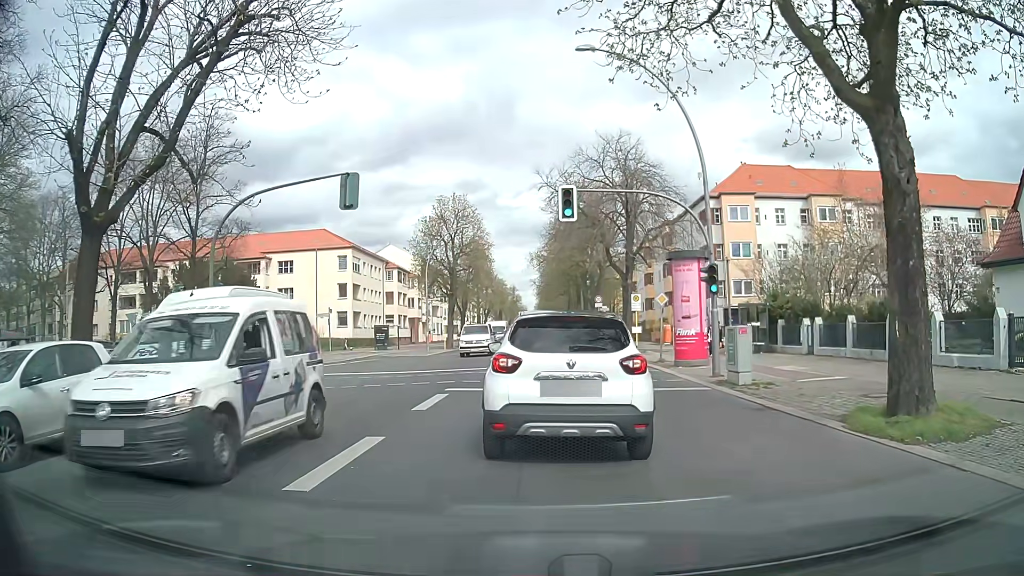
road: secondary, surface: asphalt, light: Day
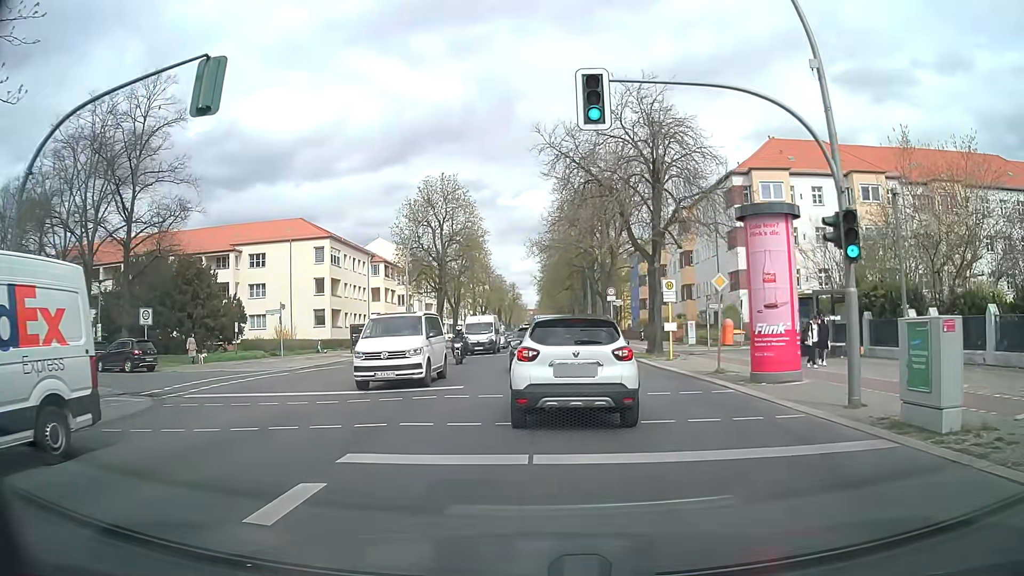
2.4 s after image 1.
(-0.3, +9.2) m; -1°
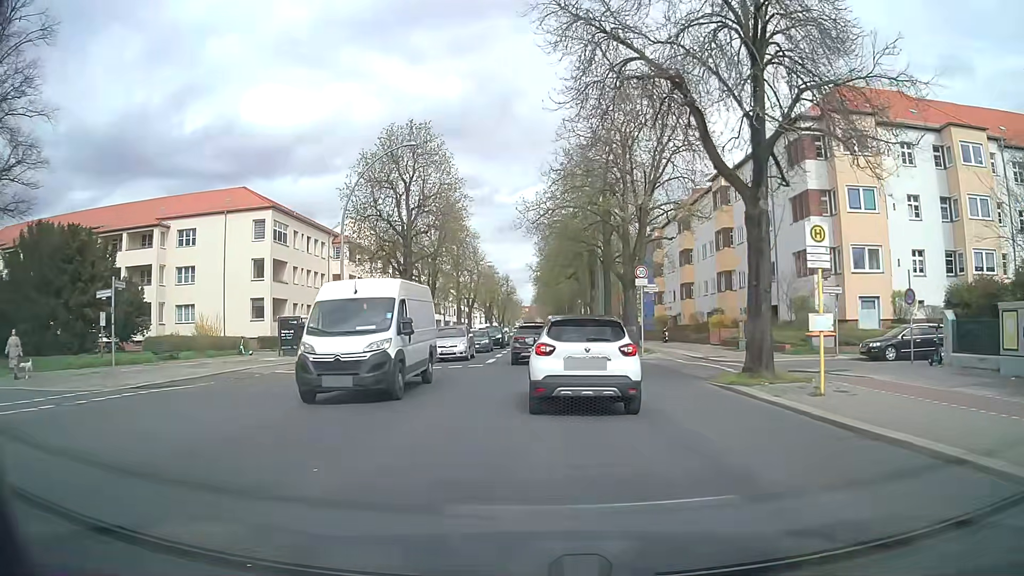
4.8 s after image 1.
(-0.3, +15.3) m; -1°
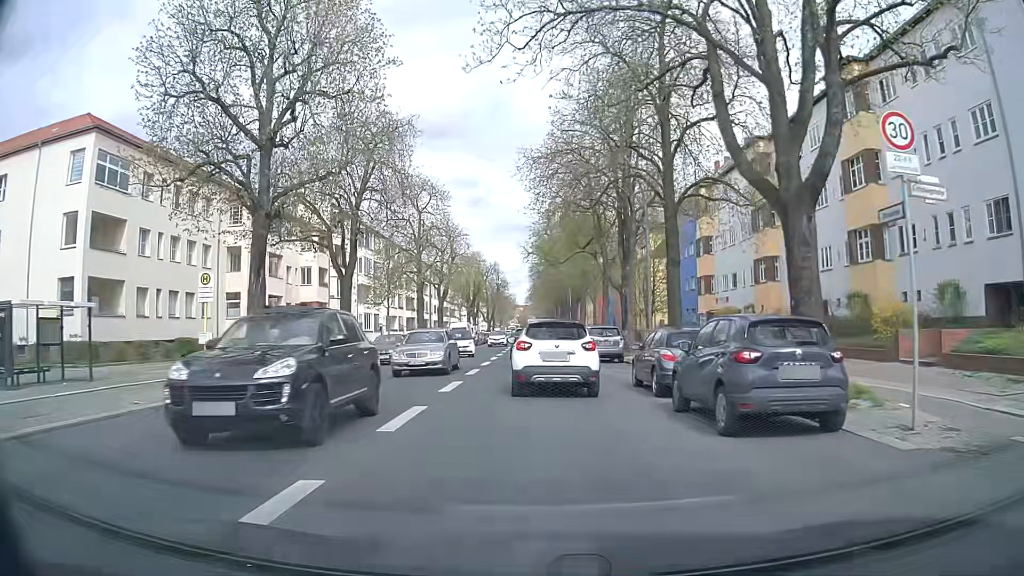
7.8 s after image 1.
(+0.1, +24.8) m; +1°
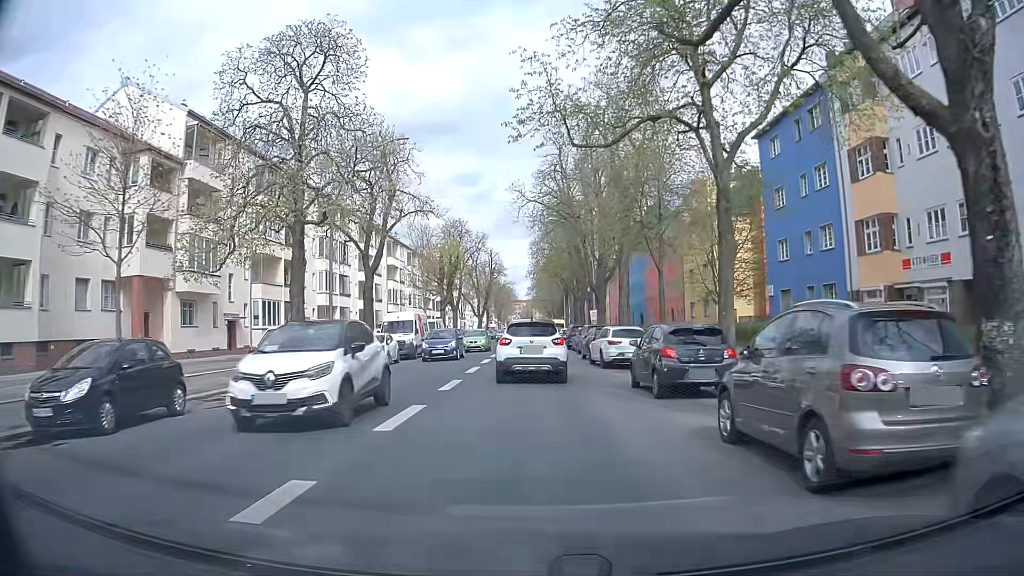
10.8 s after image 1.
(-0.2, +30.2) m; -1°
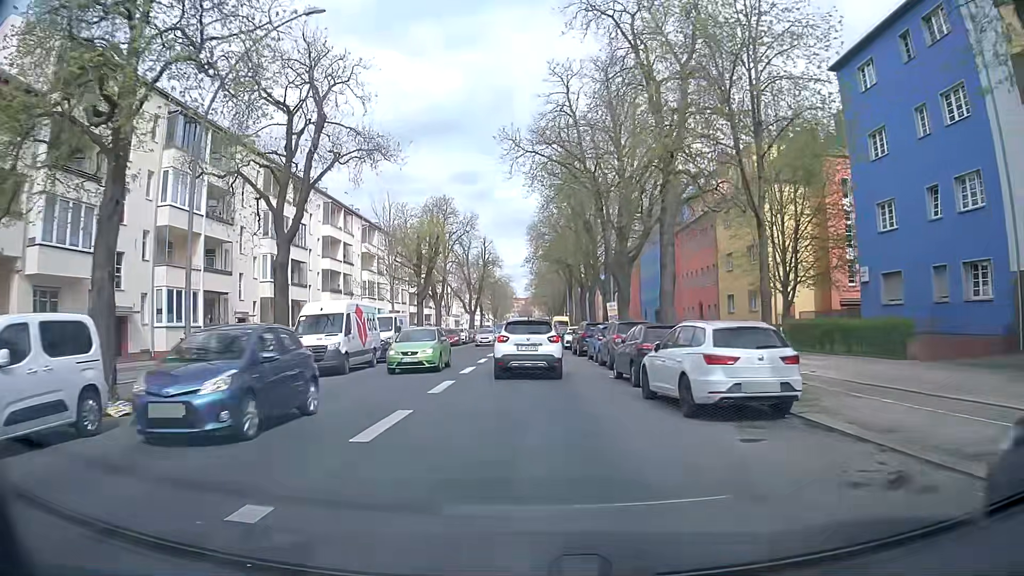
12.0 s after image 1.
(+0.1, +13.2) m; 0°
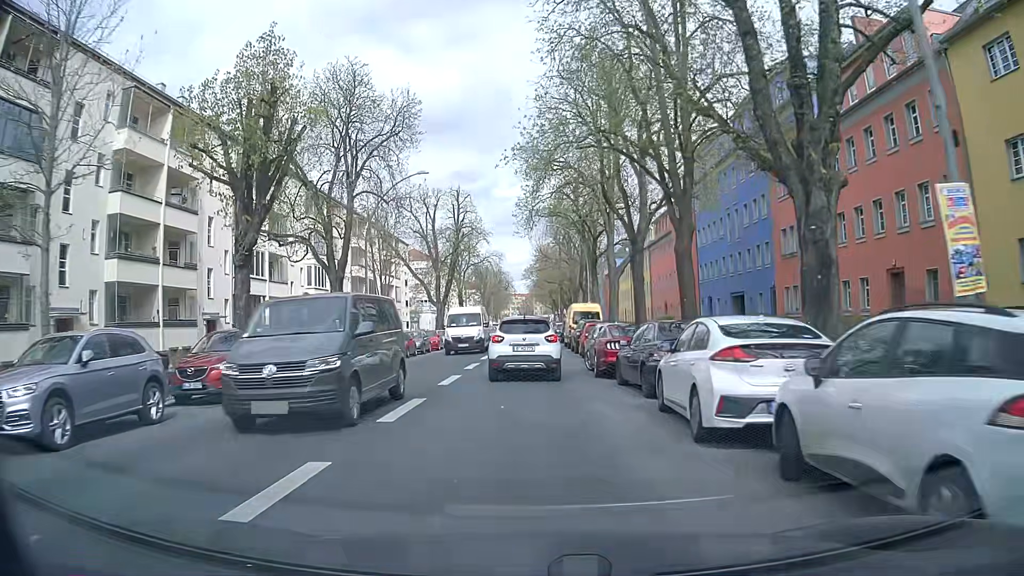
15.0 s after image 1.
(0.0, +34.4) m; -1°
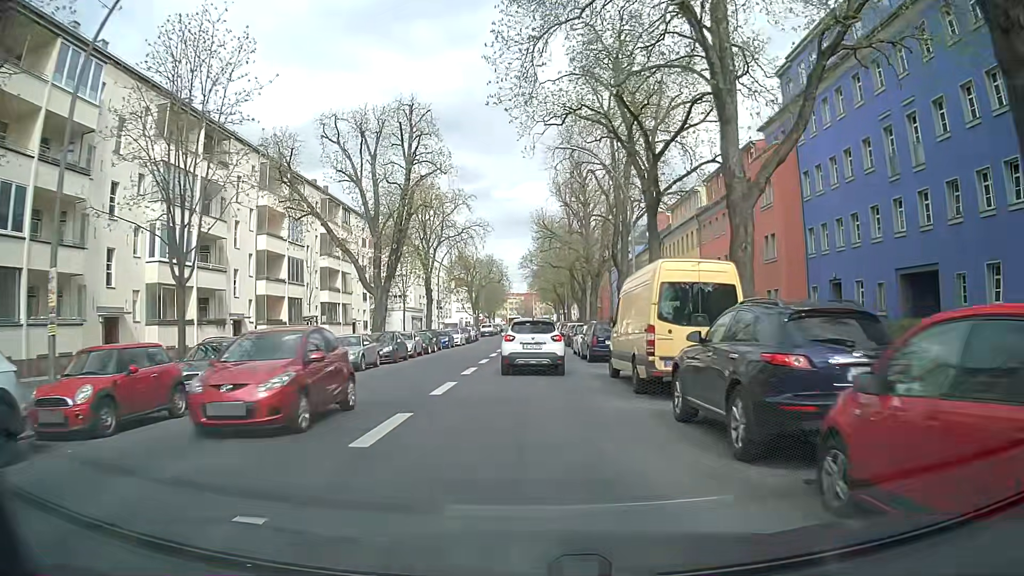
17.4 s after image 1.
(0.0, +26.1) m; 0°
(0, +10) (0, +20) (0, +30) (0, +40) (0, +50) (0, +60) (0, +70) (0, +80) (0, +90) (0, +100) m
